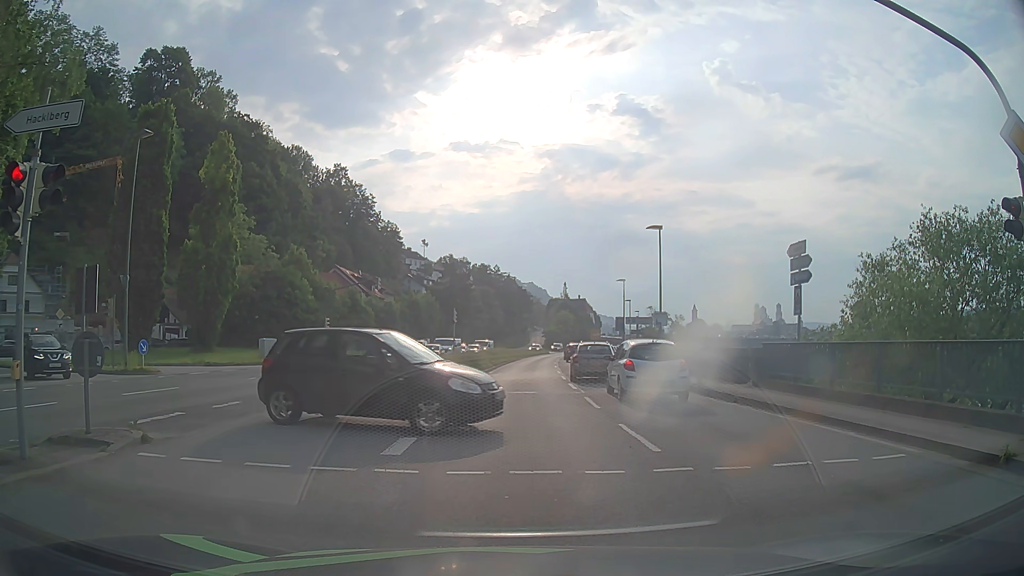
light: Day
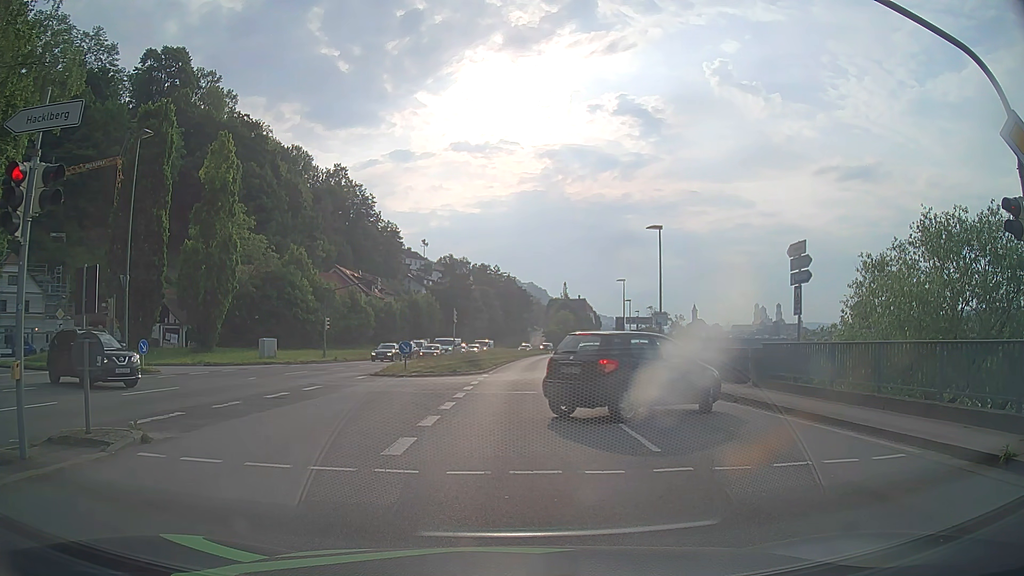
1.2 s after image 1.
(0.0, 0.0) m; 0°
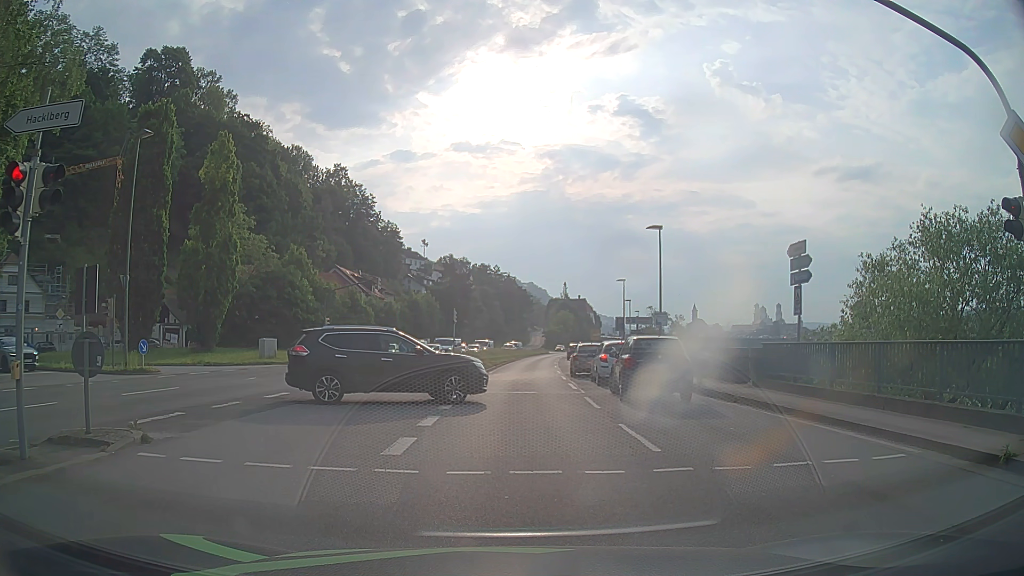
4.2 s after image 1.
(0.0, 0.0) m; 0°
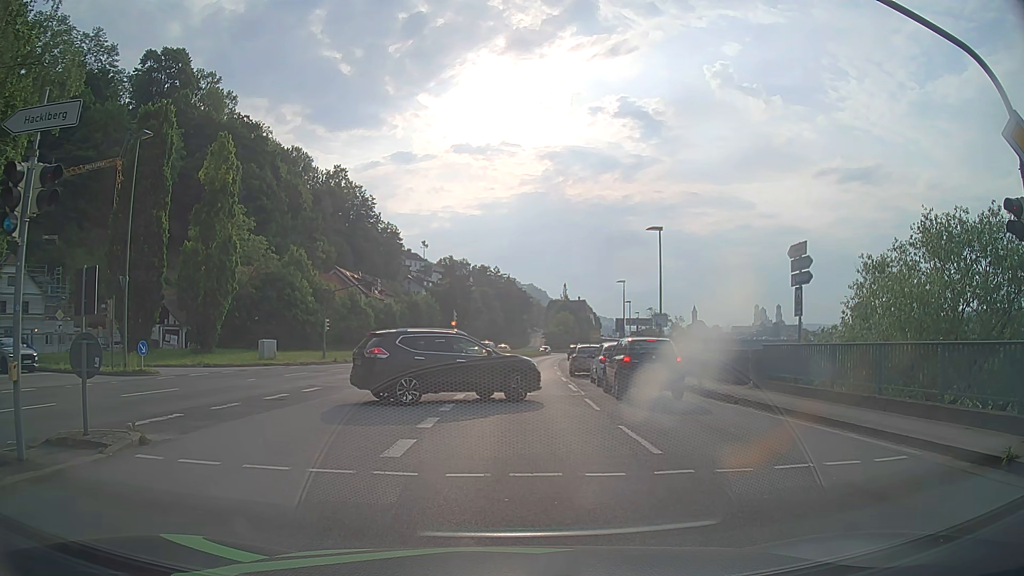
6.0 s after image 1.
(0.0, 0.0) m; 0°
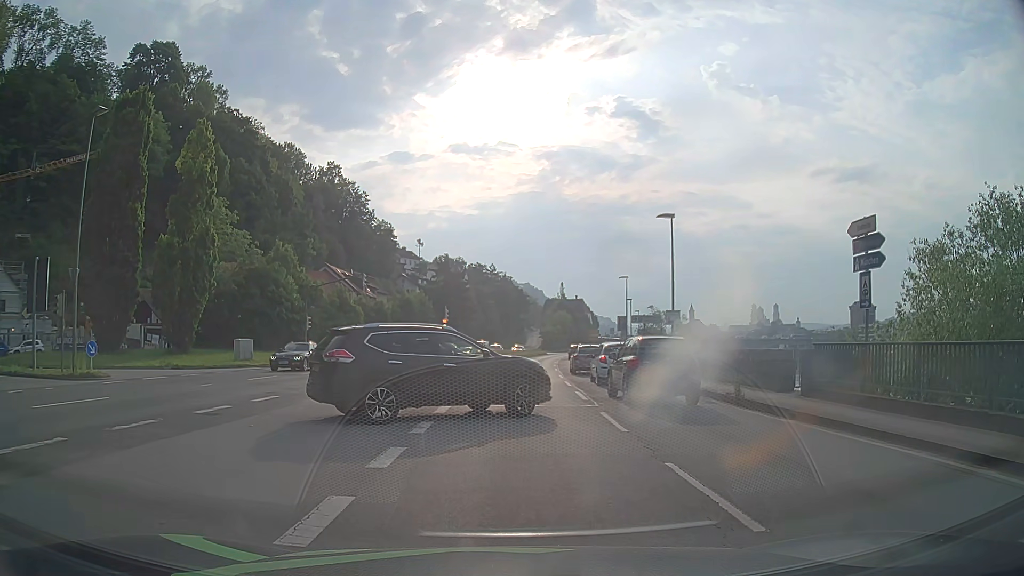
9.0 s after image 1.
(+0.1, +3.8) m; +1°
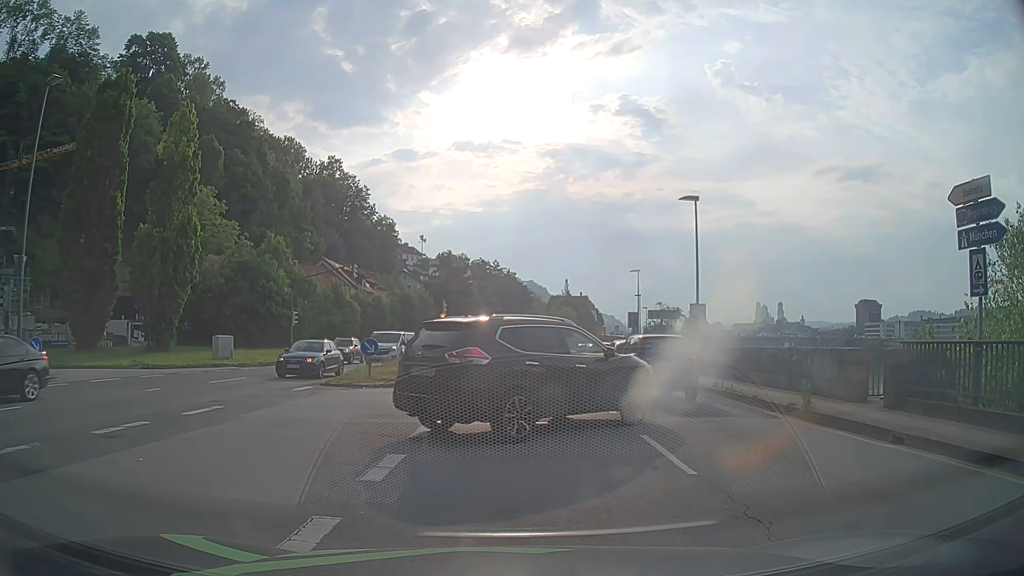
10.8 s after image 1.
(0.0, +3.8) m; -1°
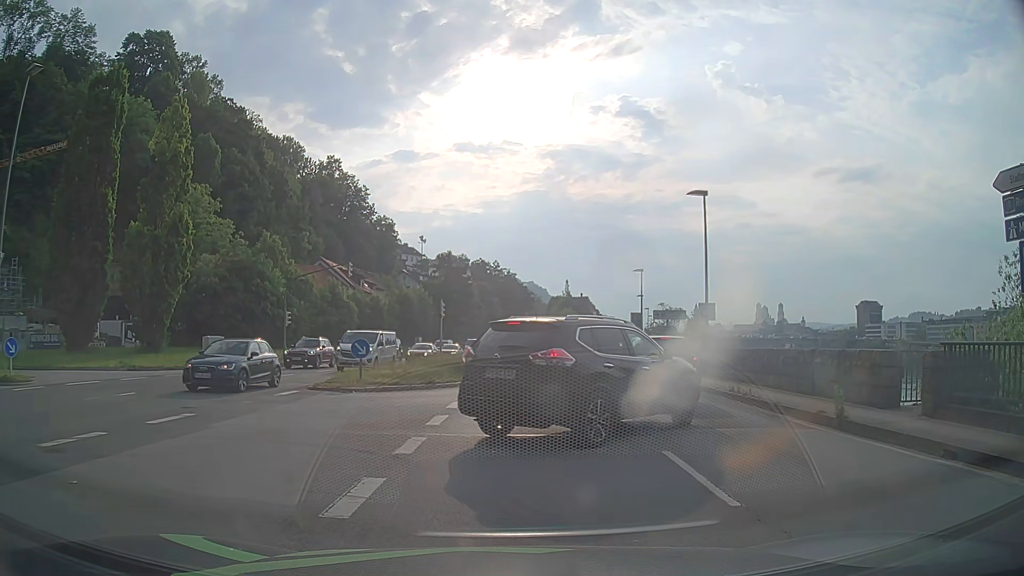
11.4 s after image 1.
(0.0, +1.4) m; -2°
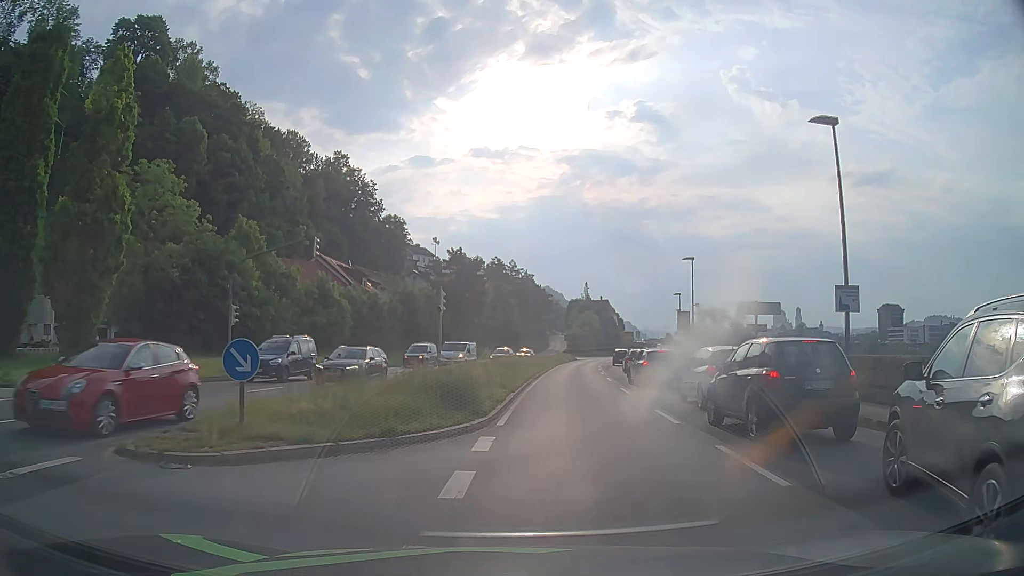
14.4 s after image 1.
(+0.2, +11.3) m; +1°
